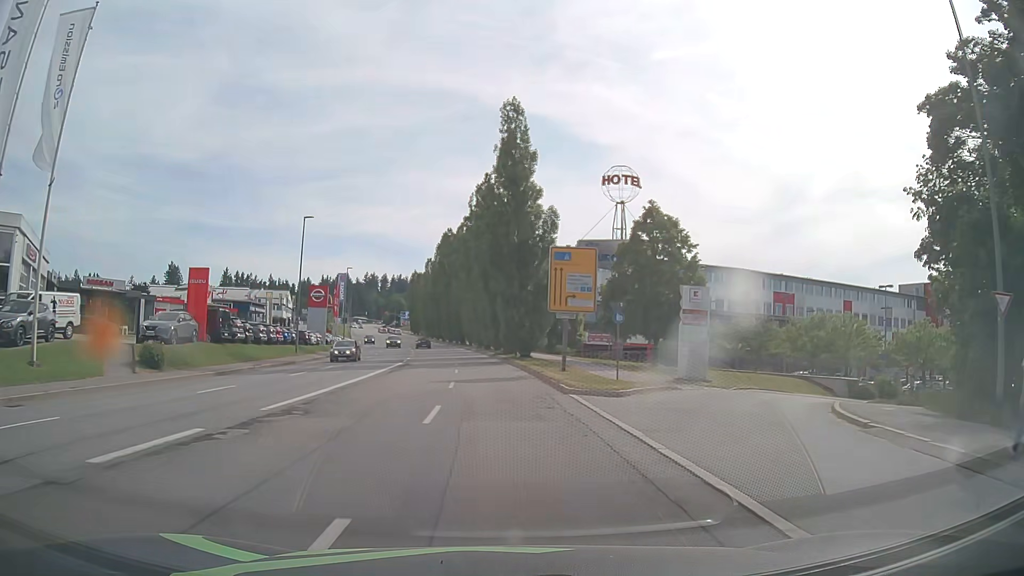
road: tertiary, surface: asphalt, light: Day
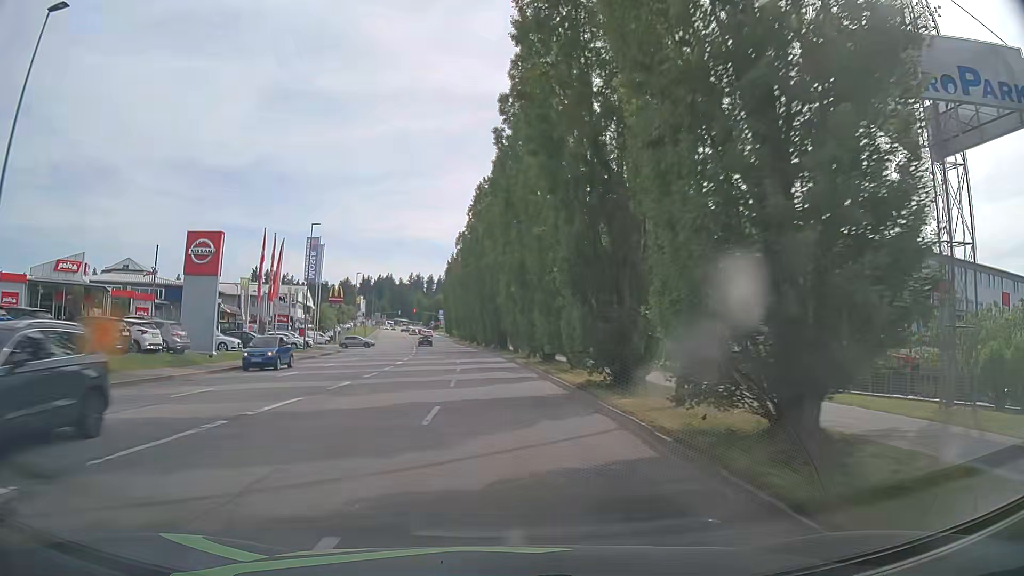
(-1.4, +36.6) m; -4°
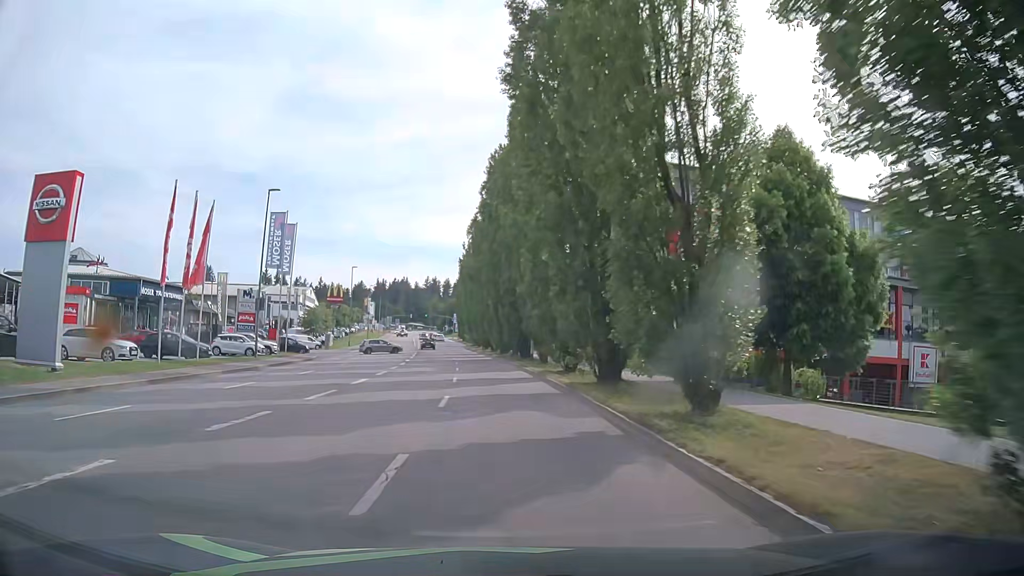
(-0.3, +14.6) m; -2°
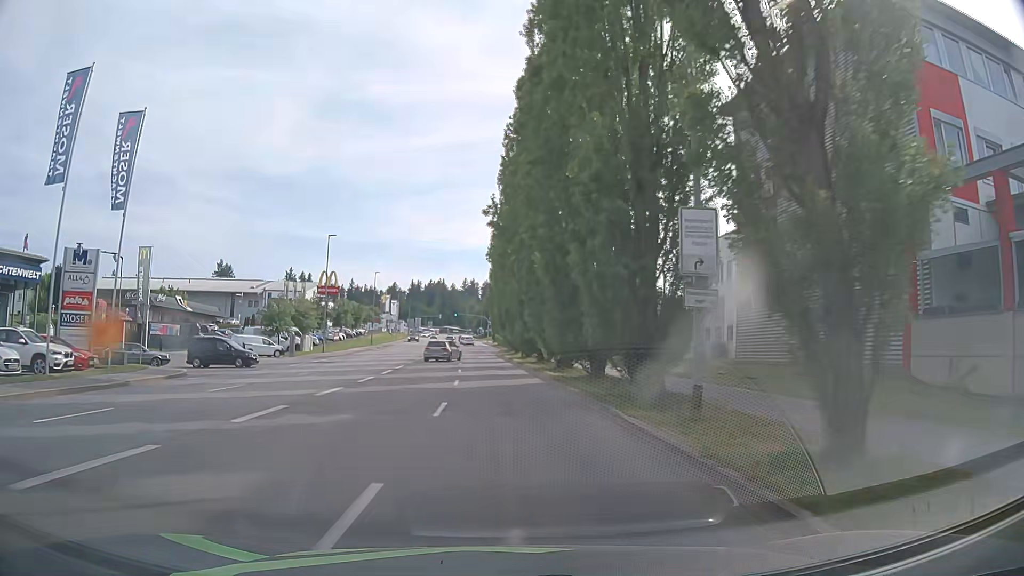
(-0.9, +29.1) m; -5°
(0, +10) (0, +20) (0, +30) (-1, +40) (-1, +50) (-2, +60) (-2, +70) (-3, +80) (-3, +90) (-4, +100) m
